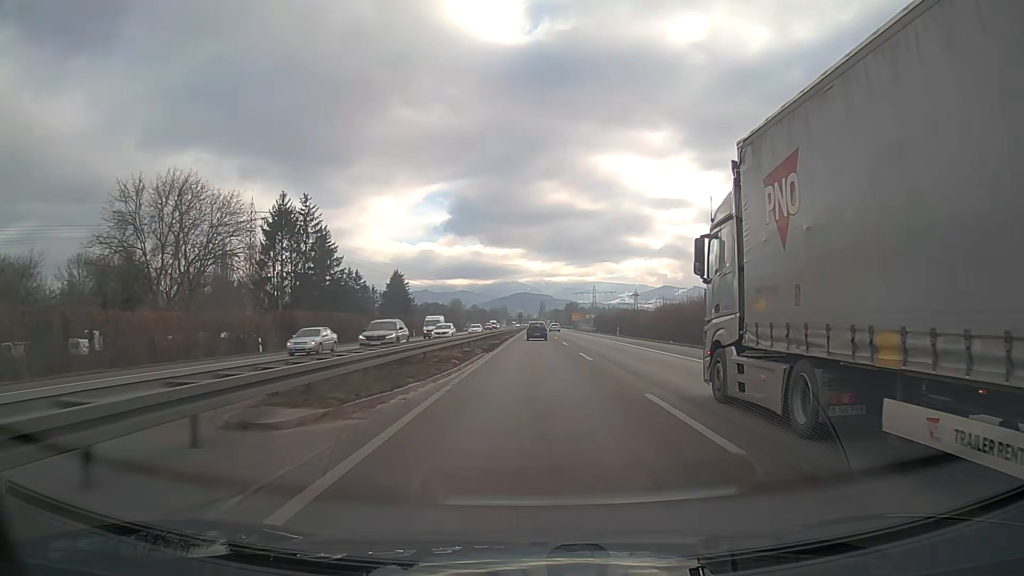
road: trunk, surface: asphalt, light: Day
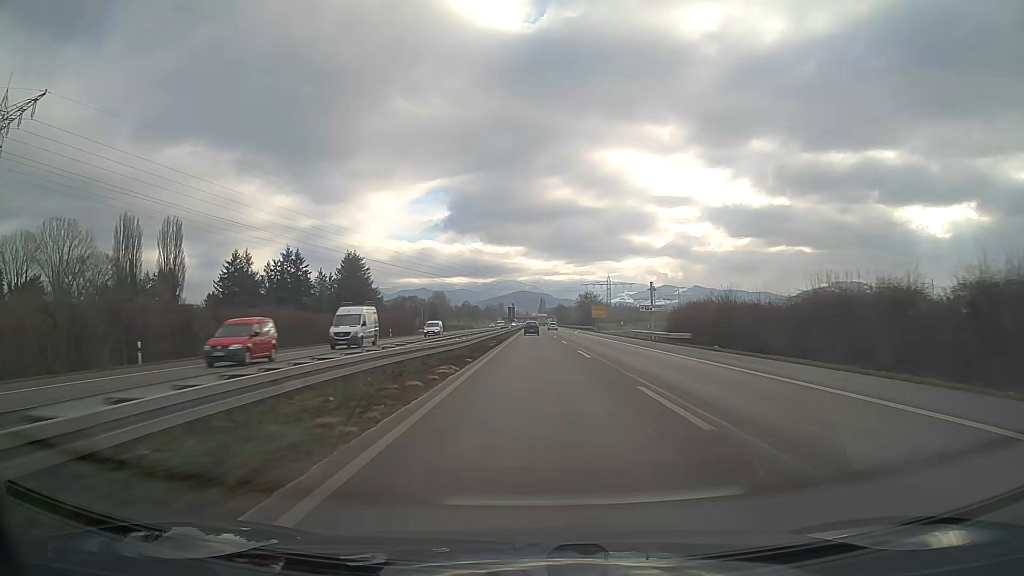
(0.0, +71.2) m; 0°
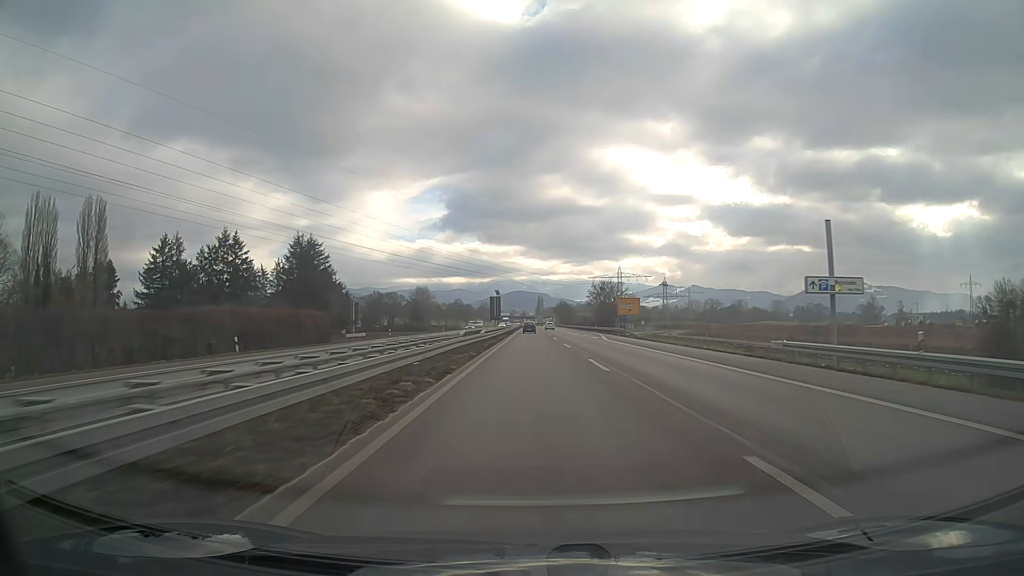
(+0.1, +43.8) m; 0°
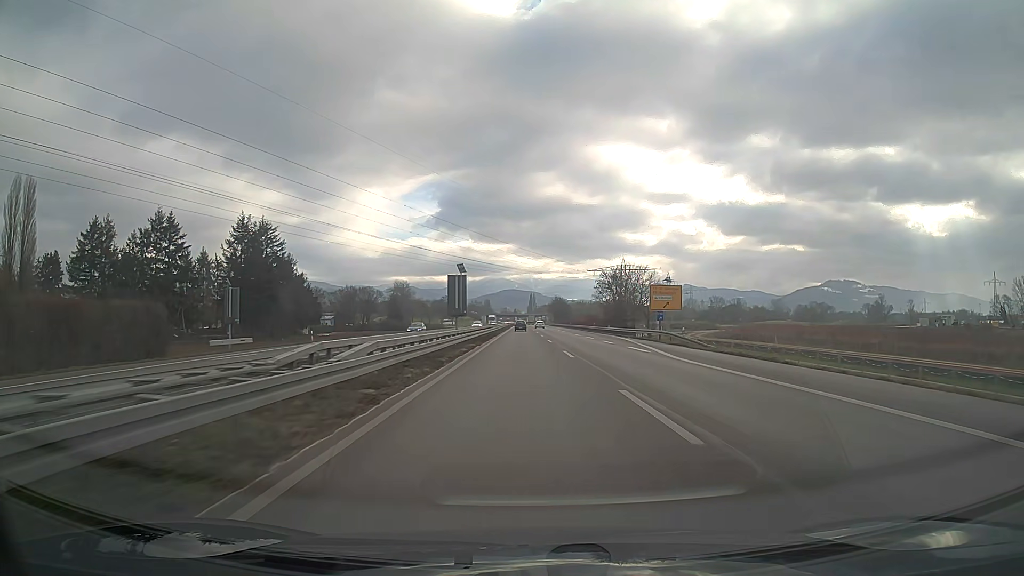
(+0.2, +29.7) m; +1°
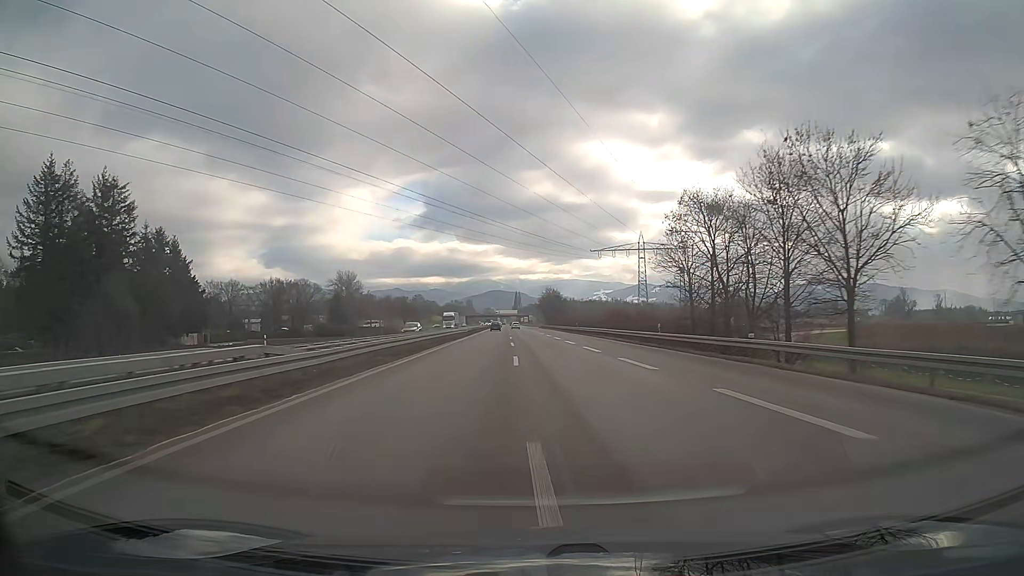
(+0.8, +60.1) m; +1°
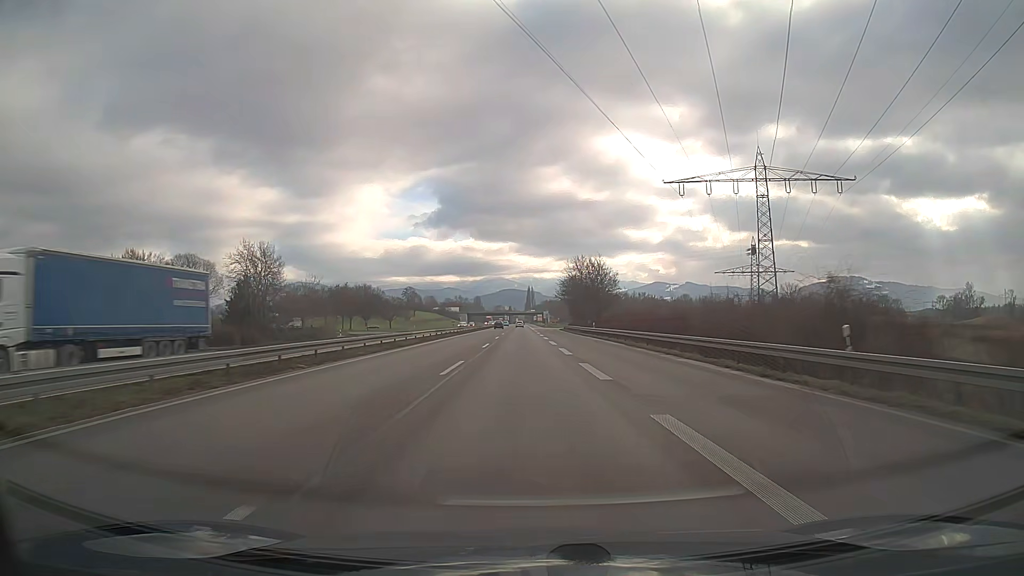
(-0.4, +75.9) m; -1°
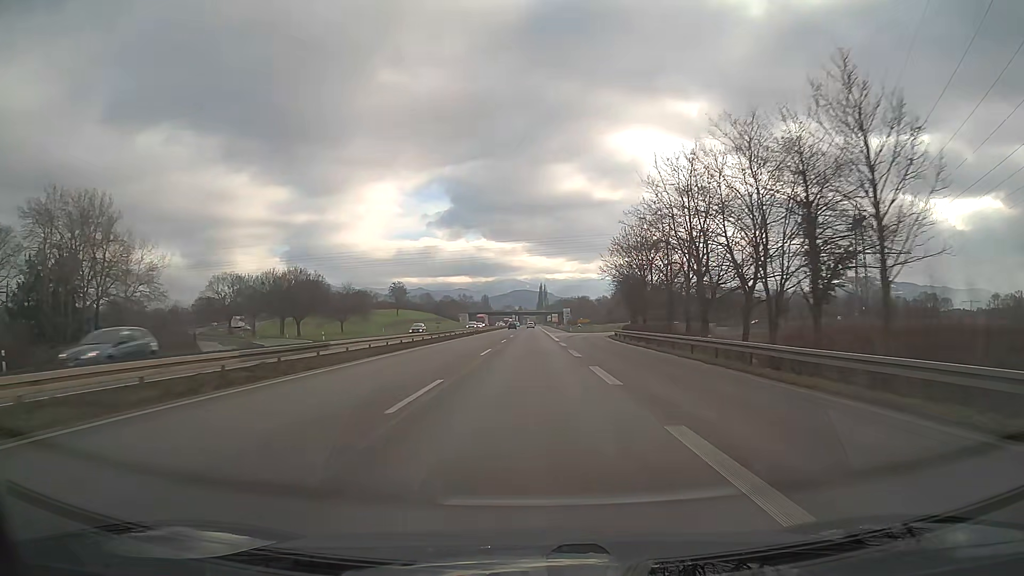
(-0.7, +61.1) m; -1°
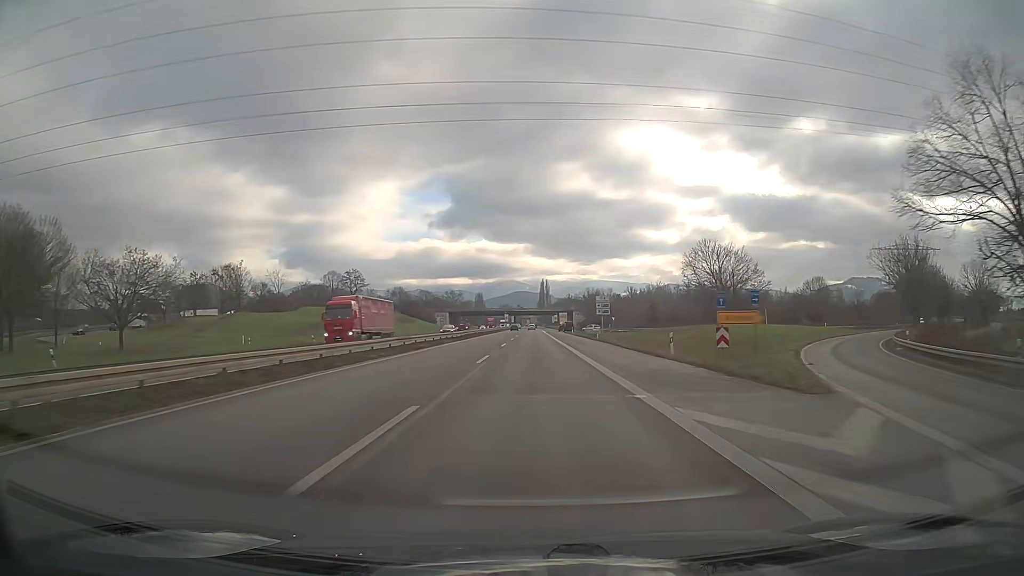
(0.0, +75.1) m; 0°
(0, +10) (0, +20) (0, +30) (0, +40) (0, +50) (0, +60) (0, +70) (-1, +80) (-1, +90) (-1, +100) m
